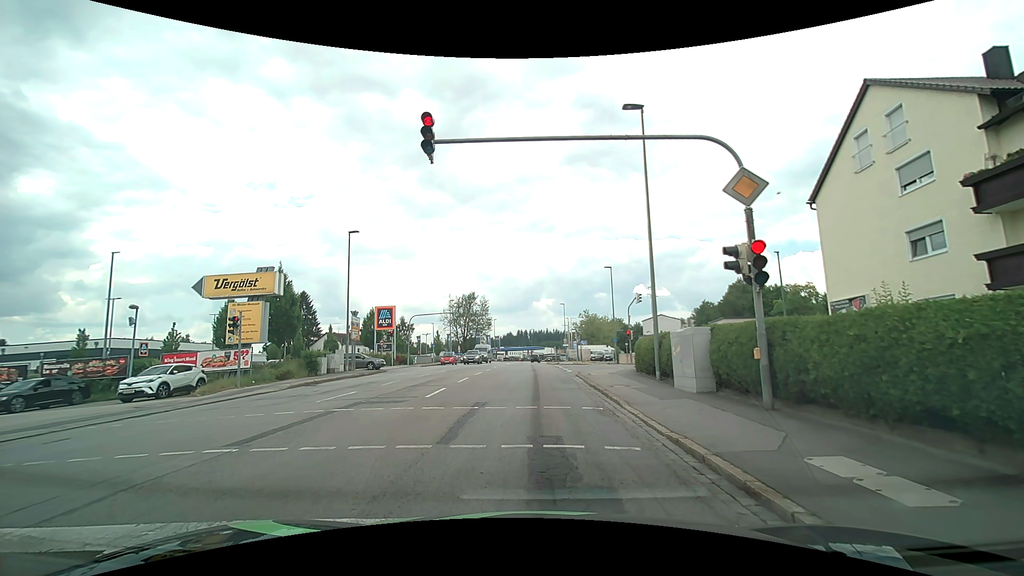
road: tertiary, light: Day
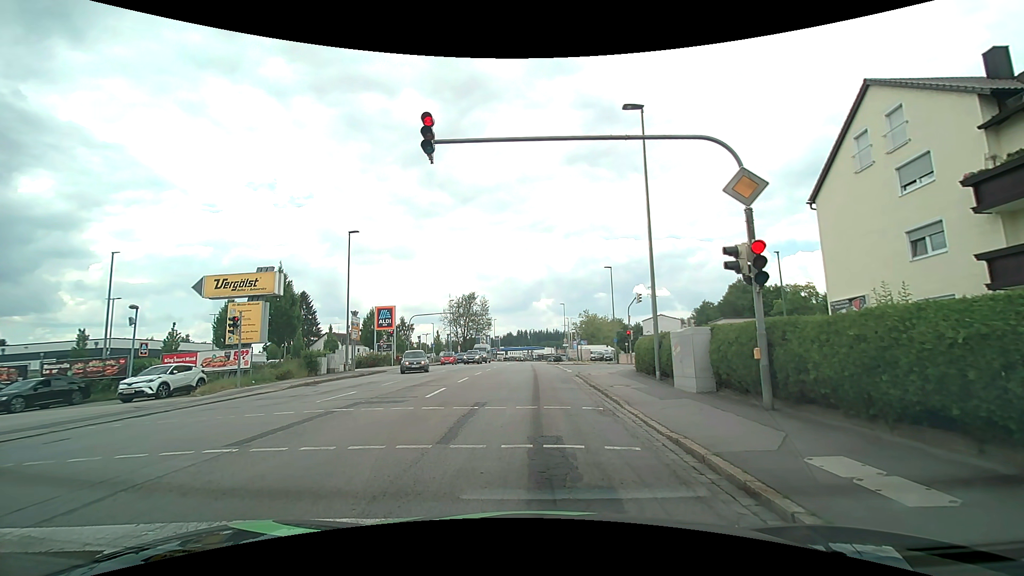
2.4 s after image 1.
(0.0, 0.0) m; 0°
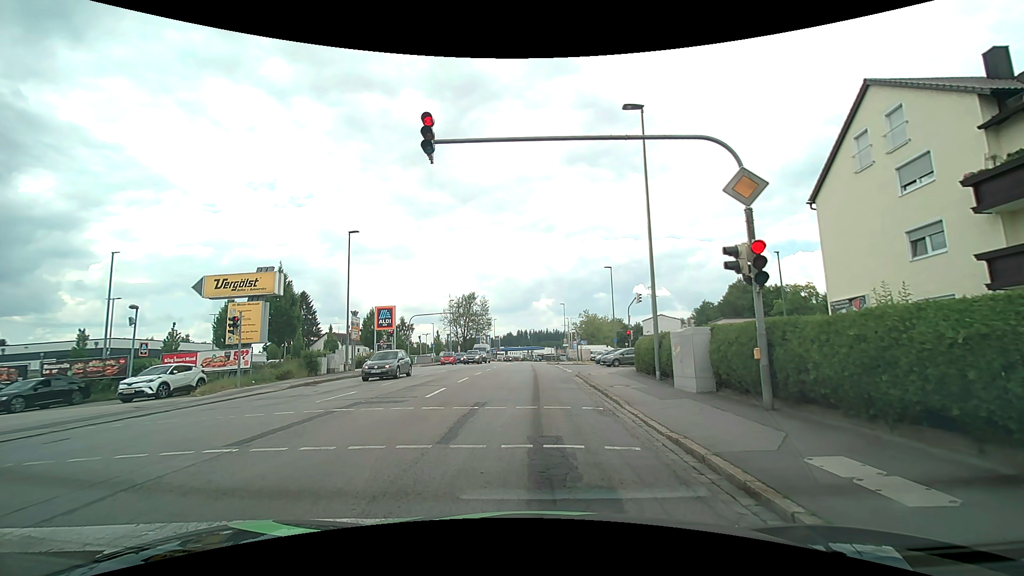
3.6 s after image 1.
(0.0, 0.0) m; 0°
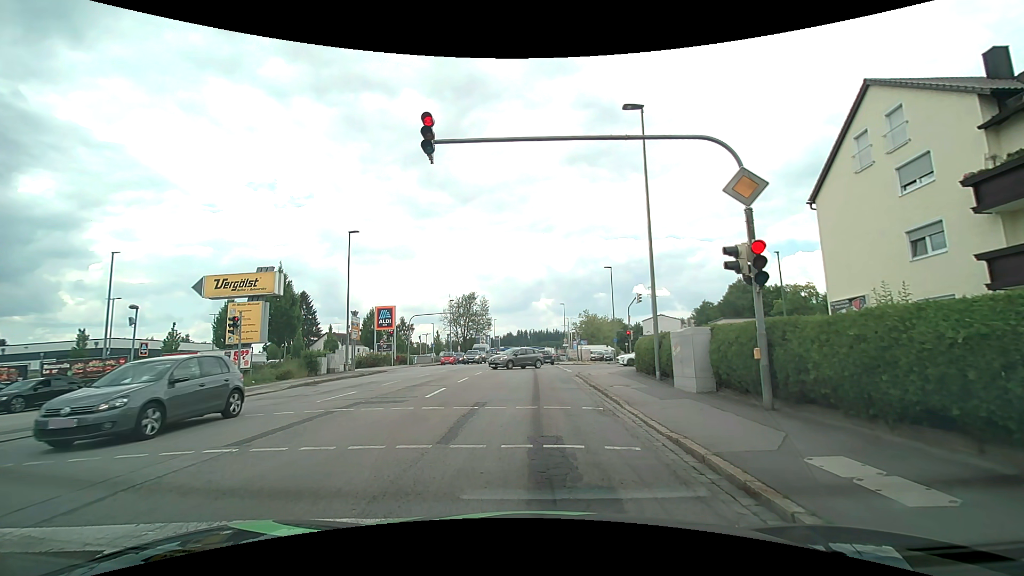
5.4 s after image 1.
(0.0, 0.0) m; 0°
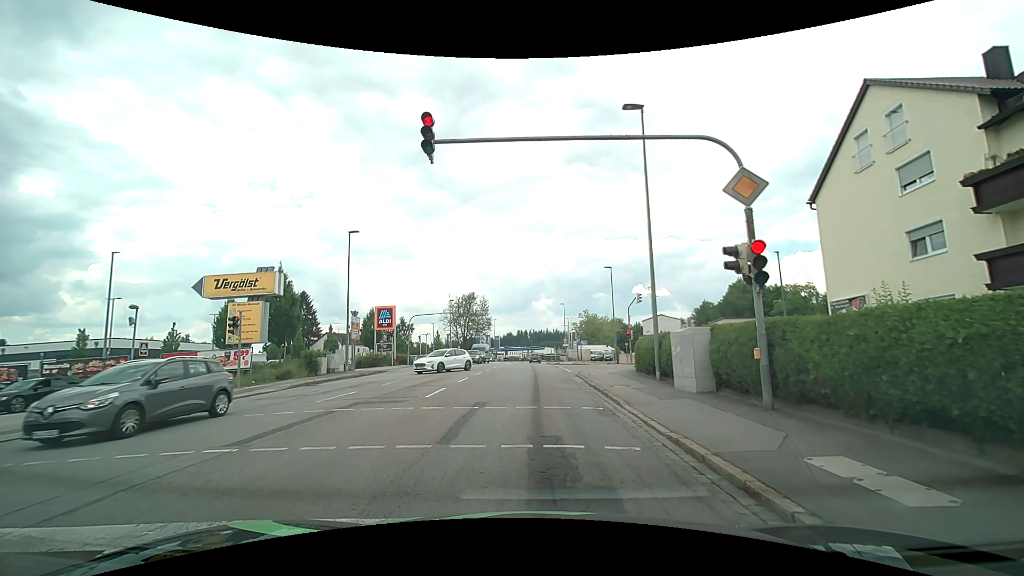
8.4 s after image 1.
(0.0, 0.0) m; 0°
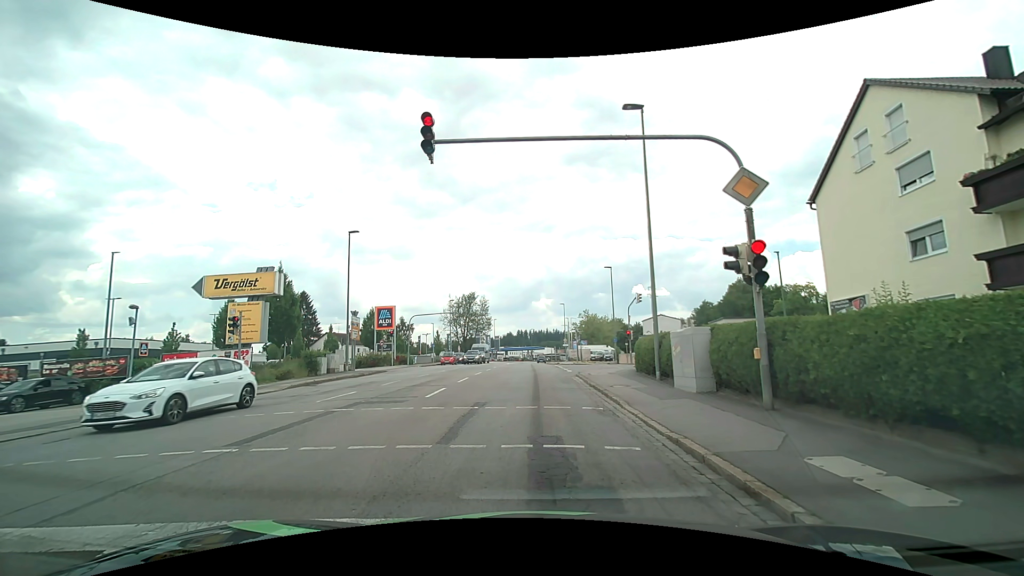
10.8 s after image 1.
(0.0, 0.0) m; 0°
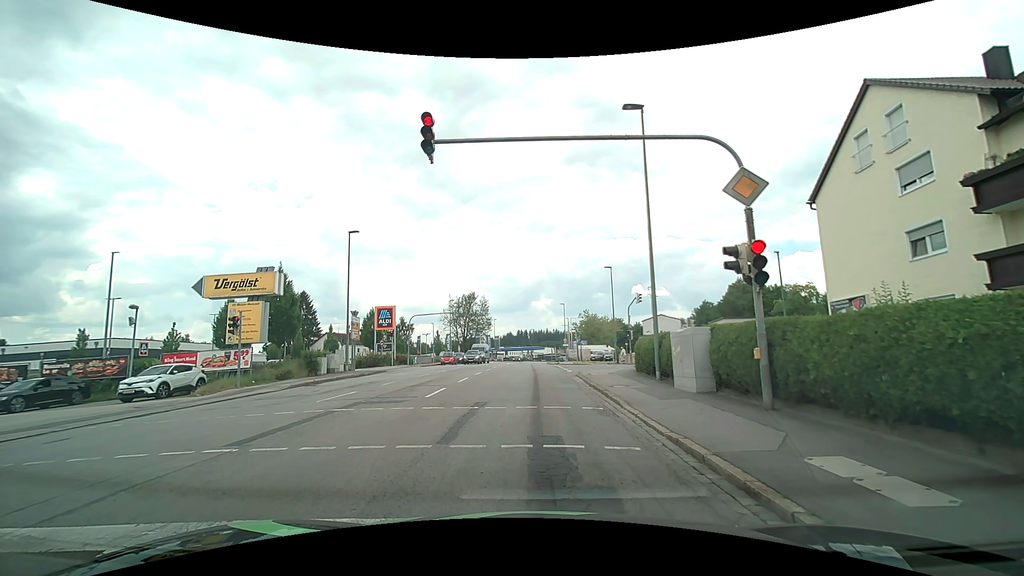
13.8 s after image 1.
(0.0, 0.0) m; 0°
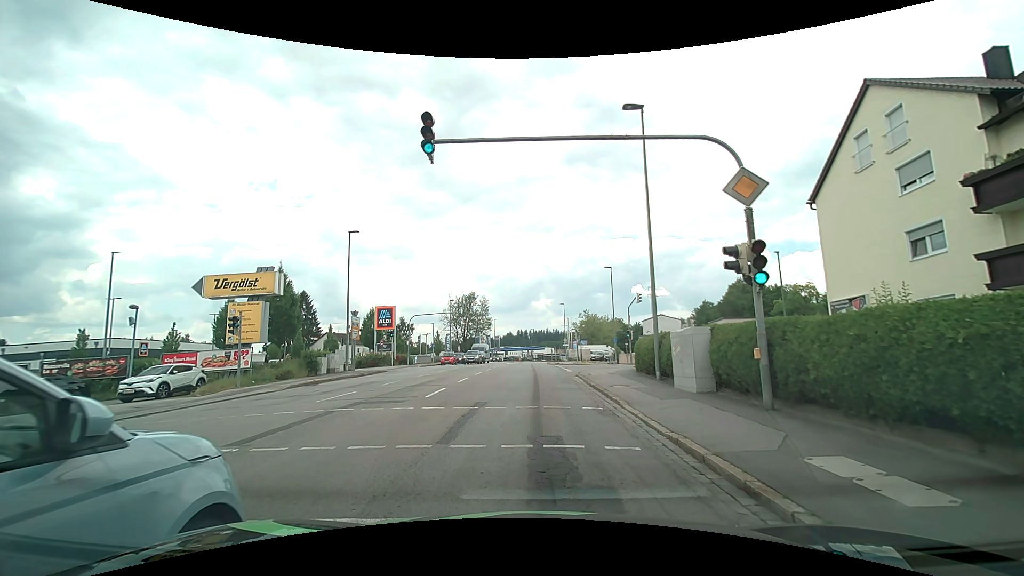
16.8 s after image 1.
(0.0, 0.0) m; 0°
(0, +10) (0, +20) (0, +30) (0, +40) (0, +50) (0, +60) (0, +70) (0, +80) (+1, +90) (+1, +100) m
